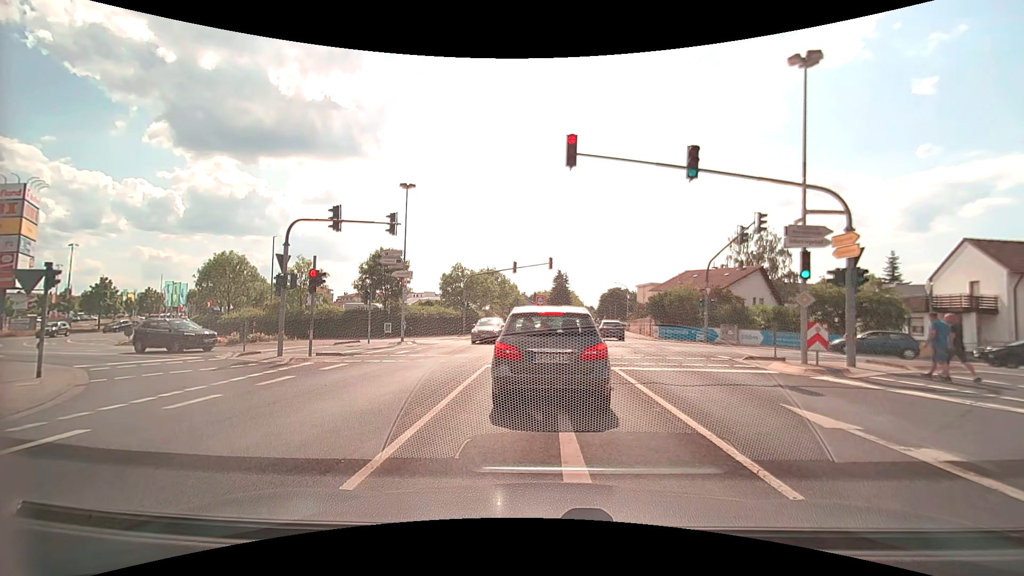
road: secondary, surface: asphalt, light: Day
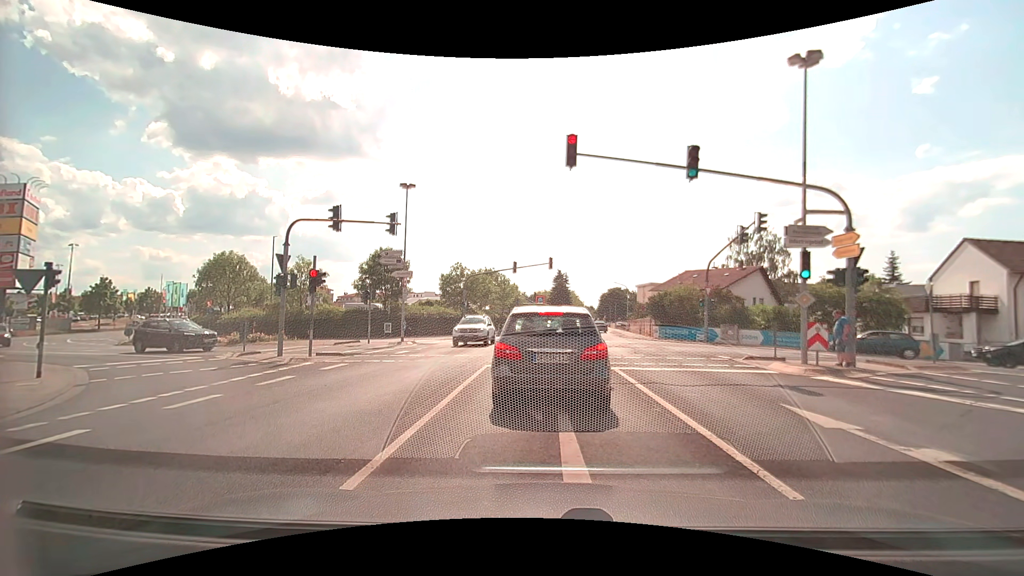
(0.0, 0.0) m; 0°
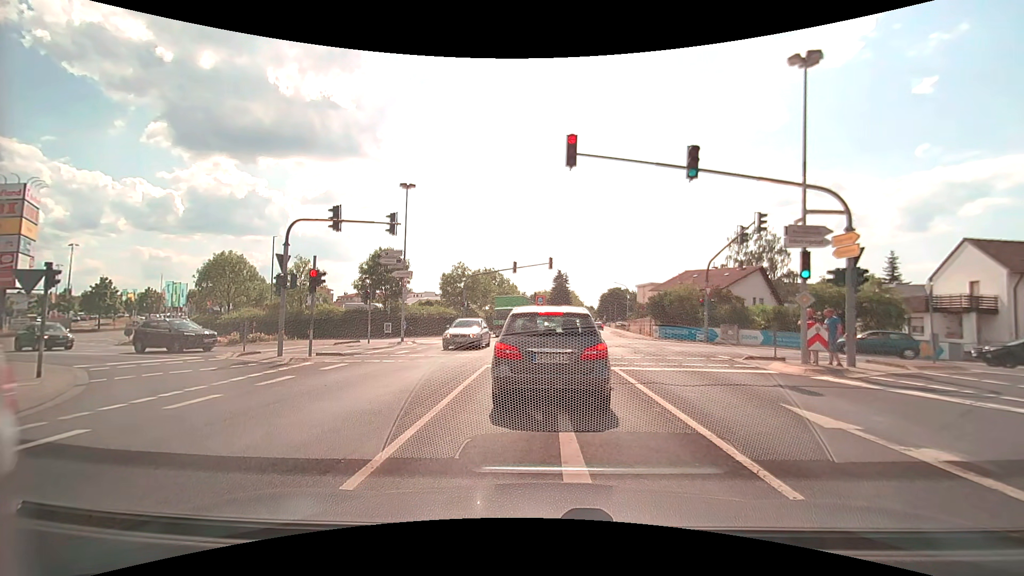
(0.0, 0.0) m; 0°
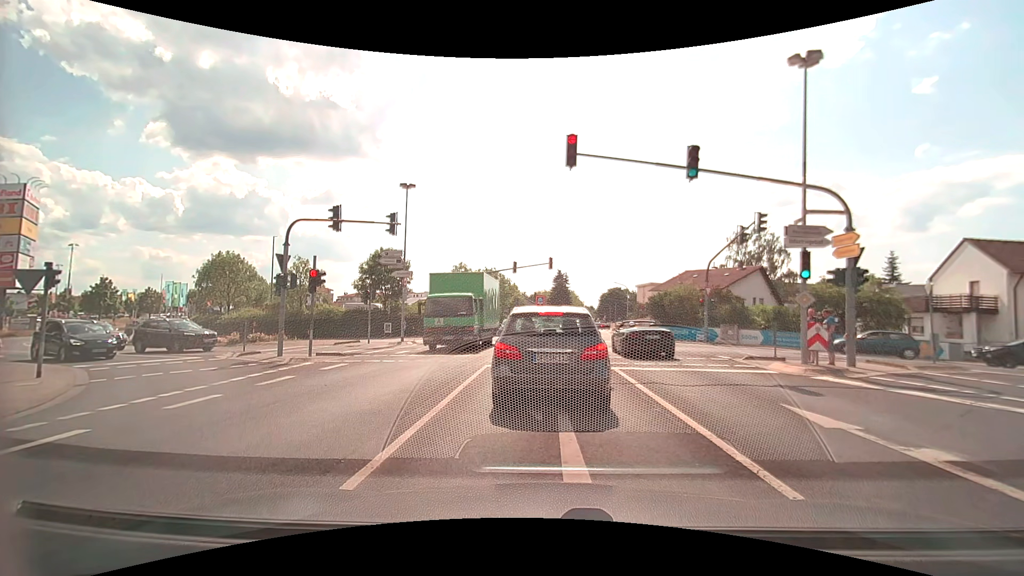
(0.0, 0.0) m; 0°
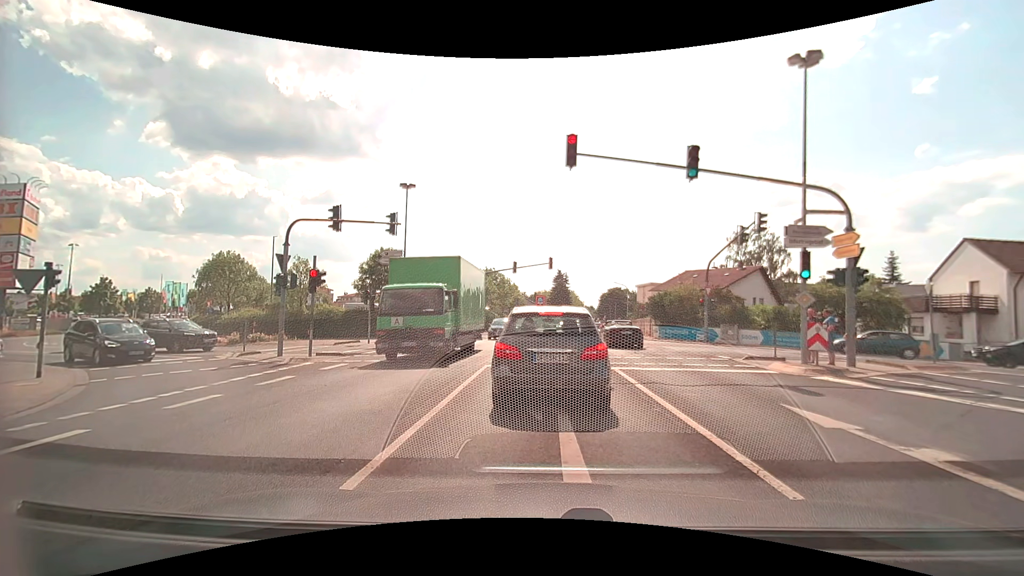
(0.0, 0.0) m; 0°
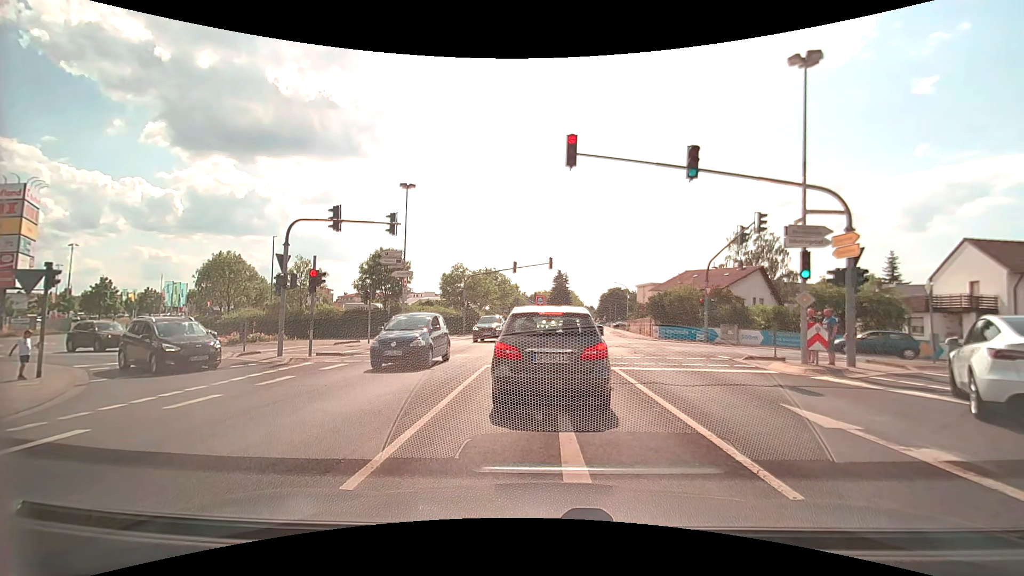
(0.0, 0.0) m; 0°
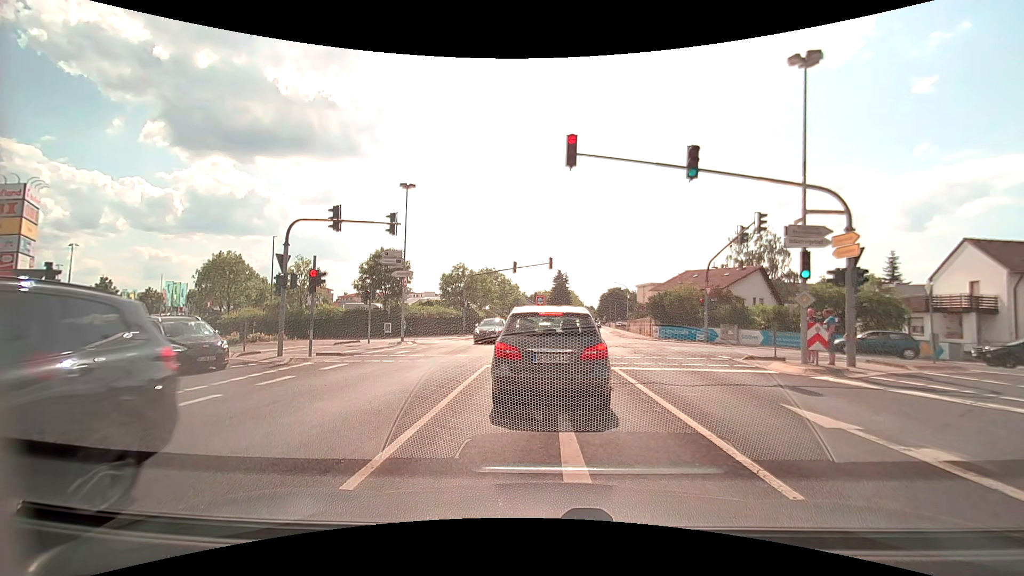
(0.0, 0.0) m; 0°
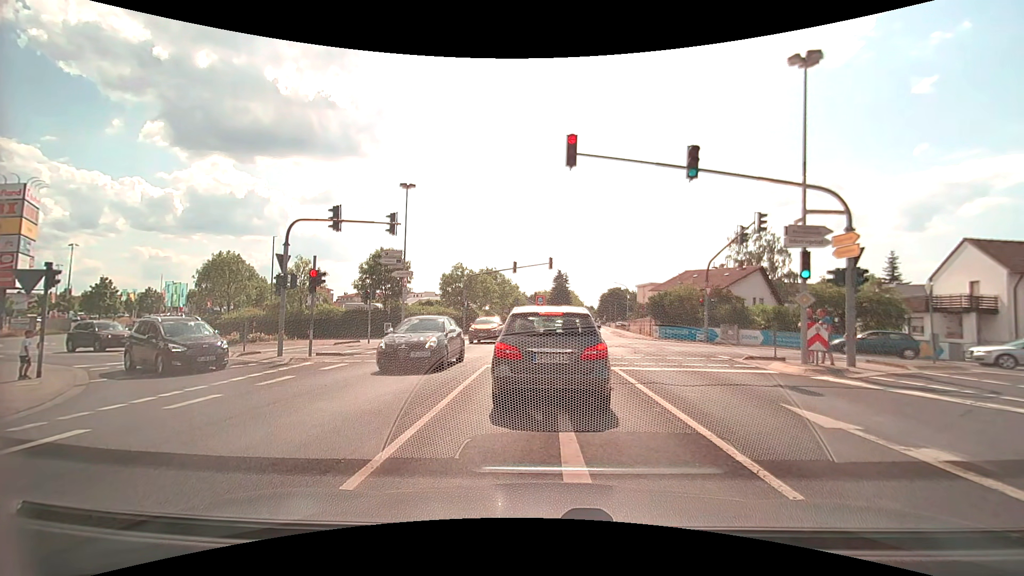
(0.0, 0.0) m; 0°
(0, +10) (0, +20) (-1, +30) (-7, +37) (-17, +40) (-26, +43) (-36, +47) (-44, +53) (-49, +61) (-52, +71) m
